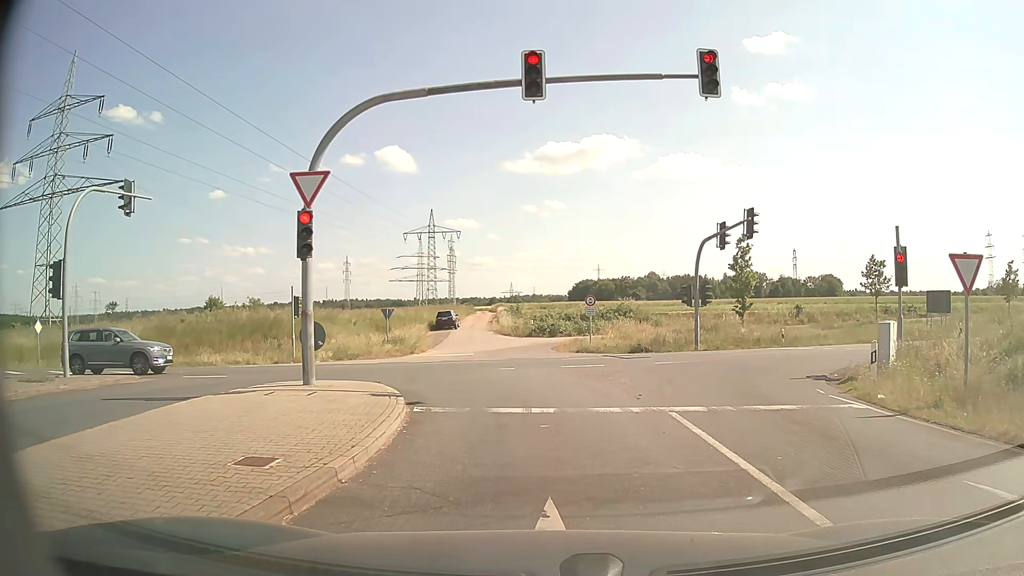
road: secondary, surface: asphalt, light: Day
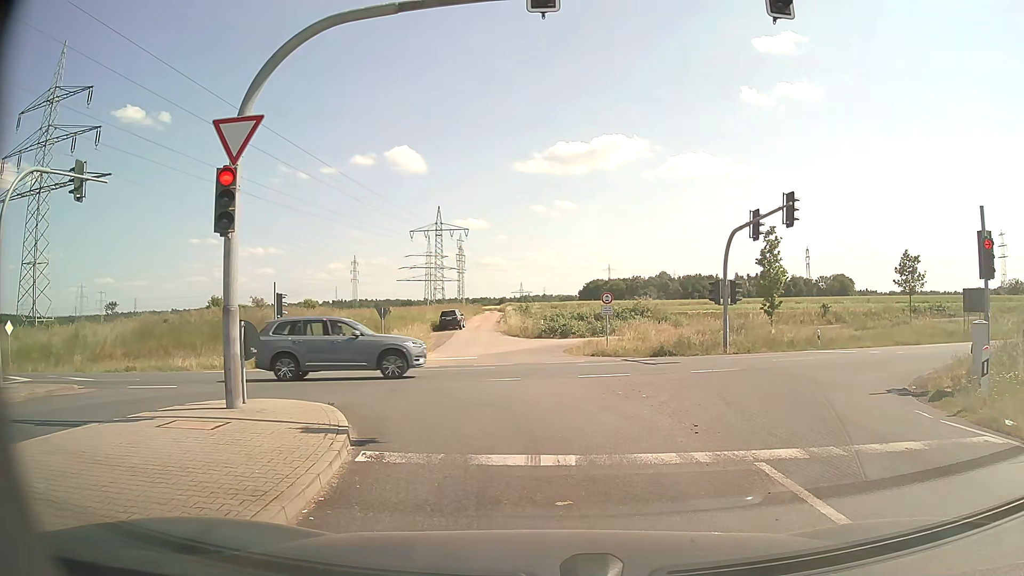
(0.0, +3.6) m; -1°
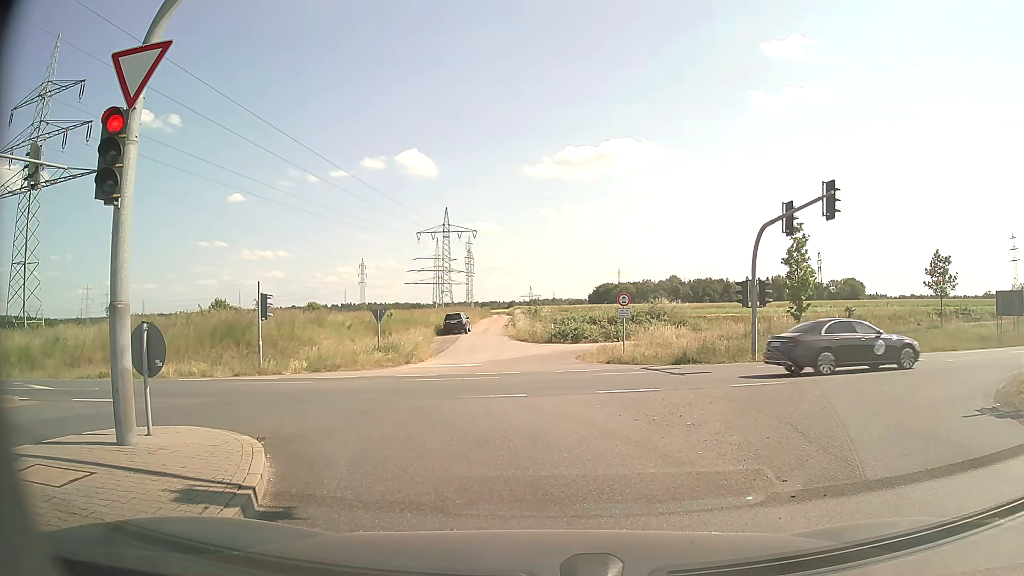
(0.0, +2.9) m; 0°
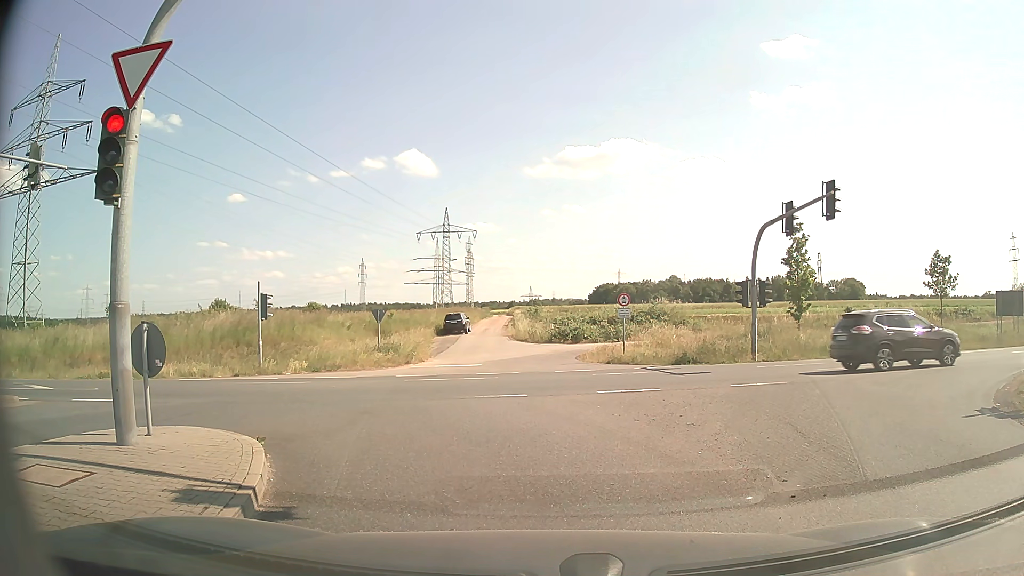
(0.0, +0.1) m; 0°
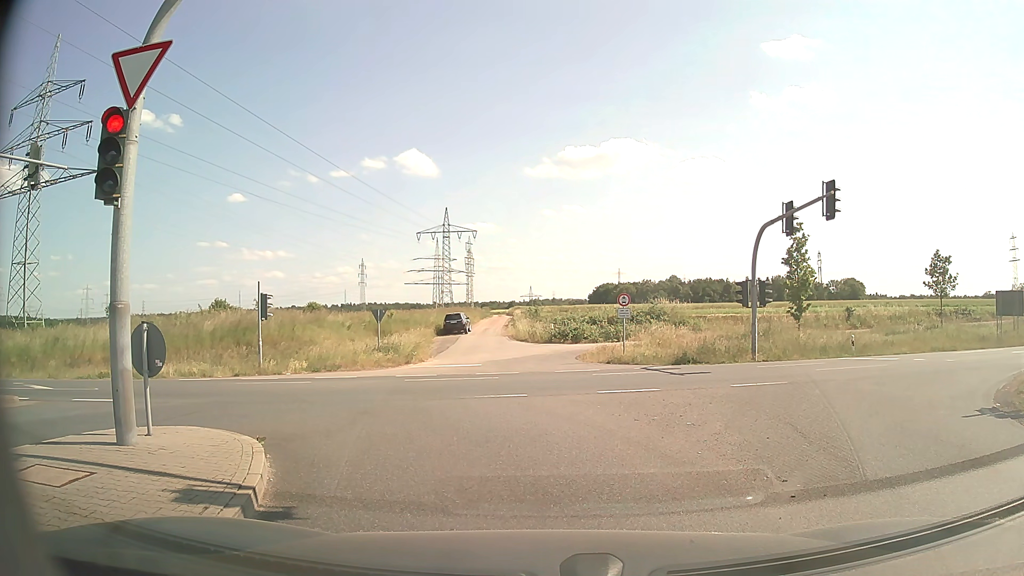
(0.0, 0.0) m; 0°
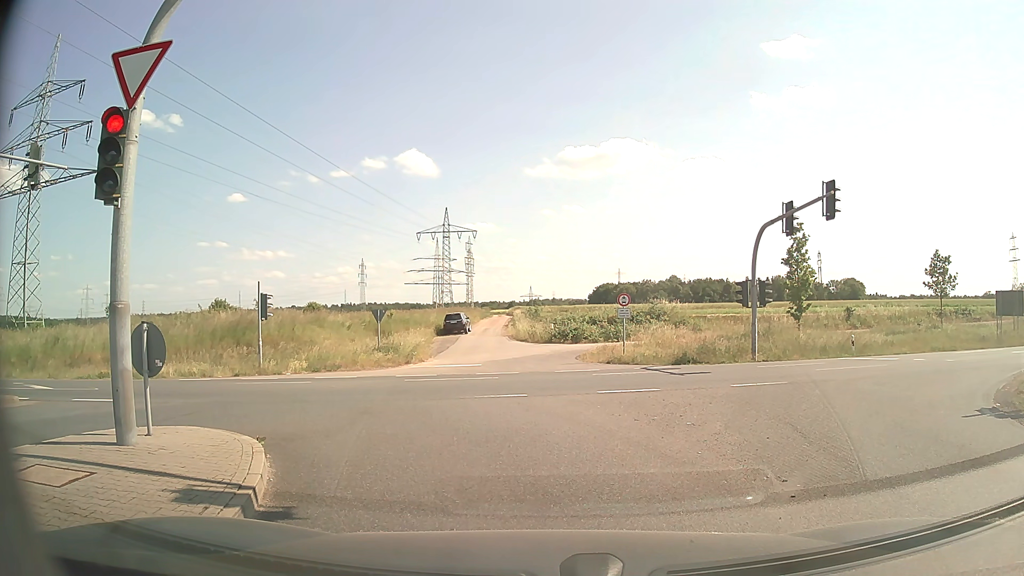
(0.0, 0.0) m; 0°
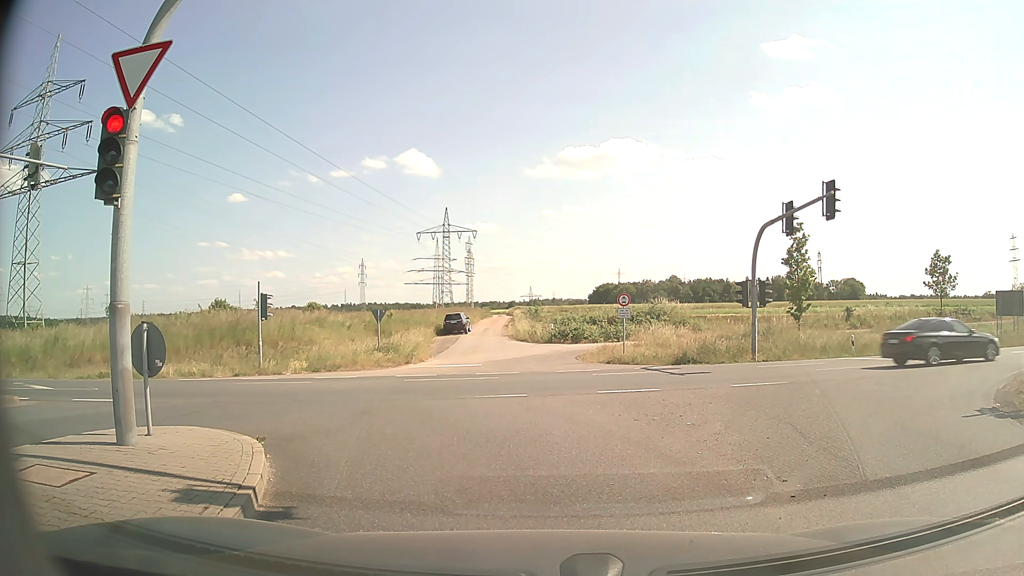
(0.0, 0.0) m; 0°
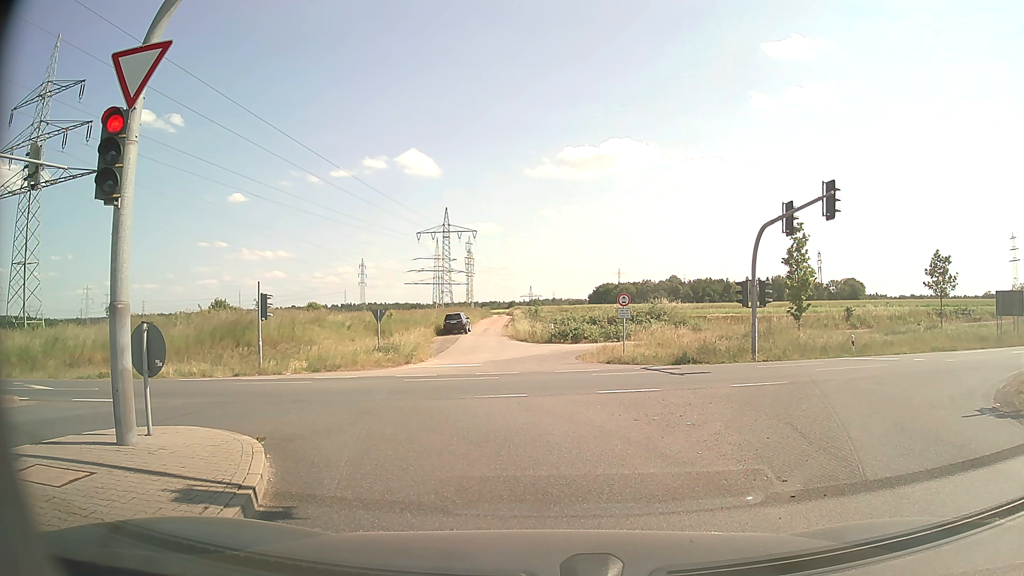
(0.0, 0.0) m; 0°
(-1, +10) (-7, +18) (-16, +22) (-25, +22) (-35, +20) (-45, +19) (-55, +17) (-65, +15) (-75, +14) (-85, +13) m
